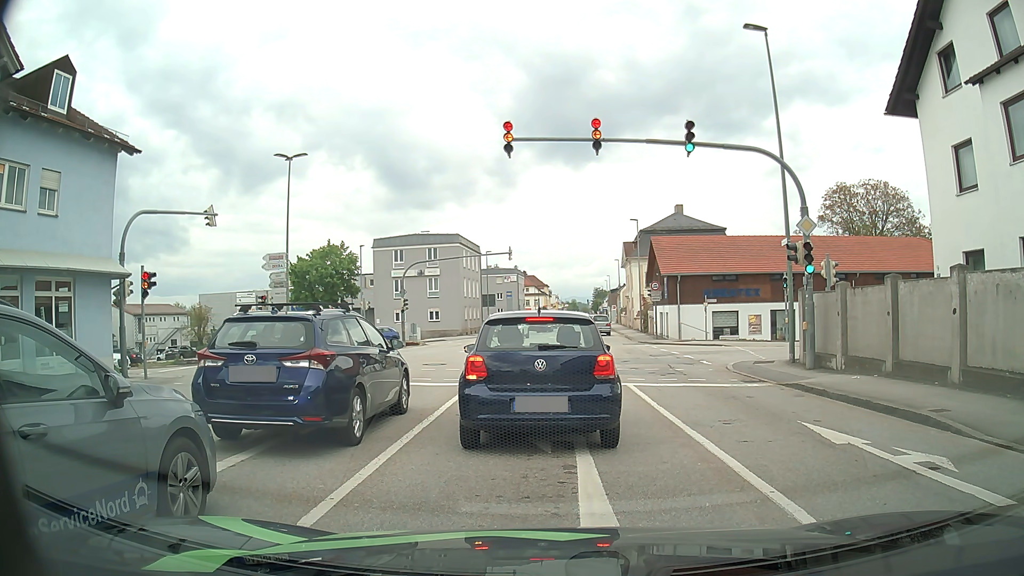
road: tertiary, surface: asphalt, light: Day
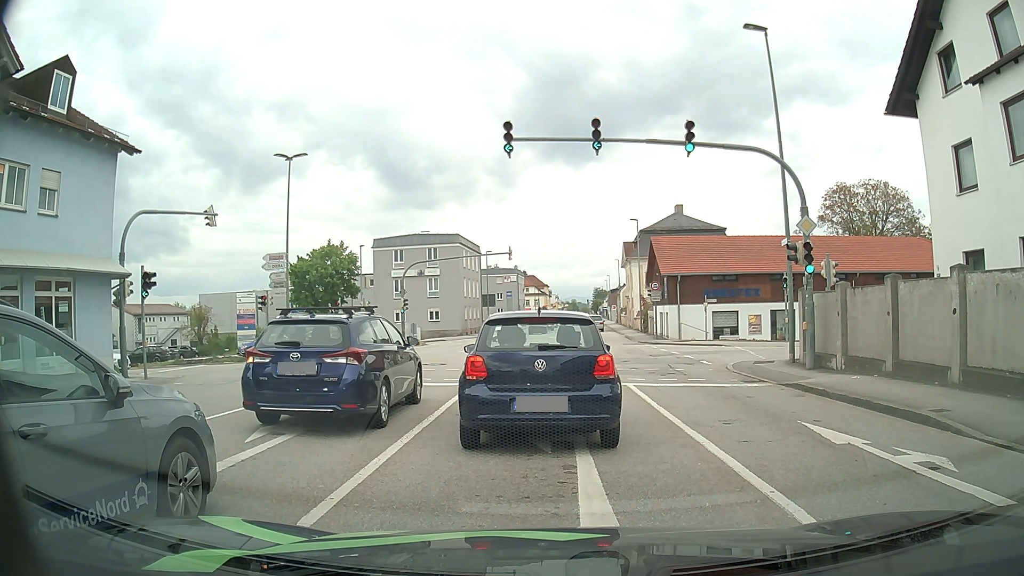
(0.0, 0.0) m; 0°
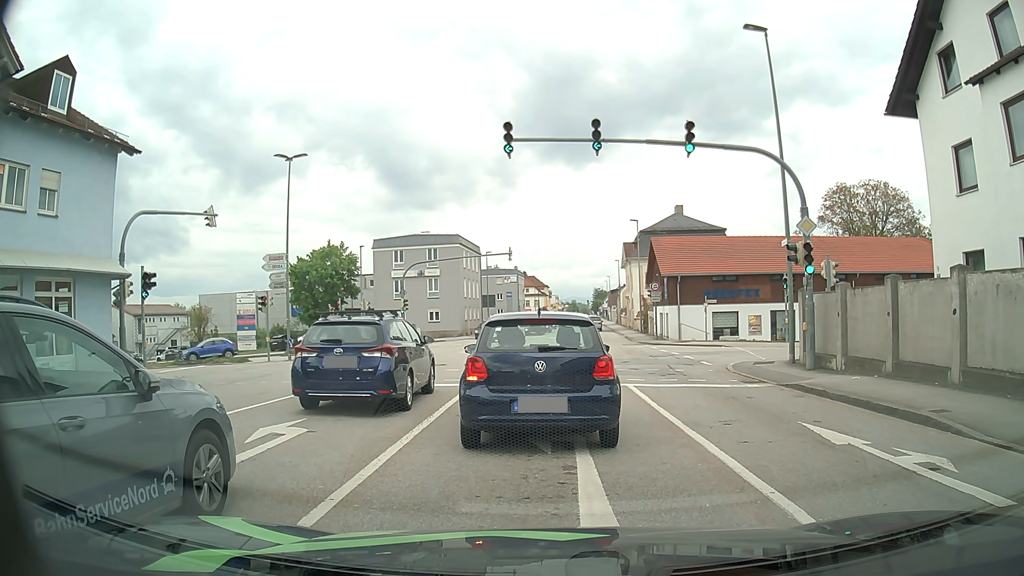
(0.0, 0.0) m; 0°
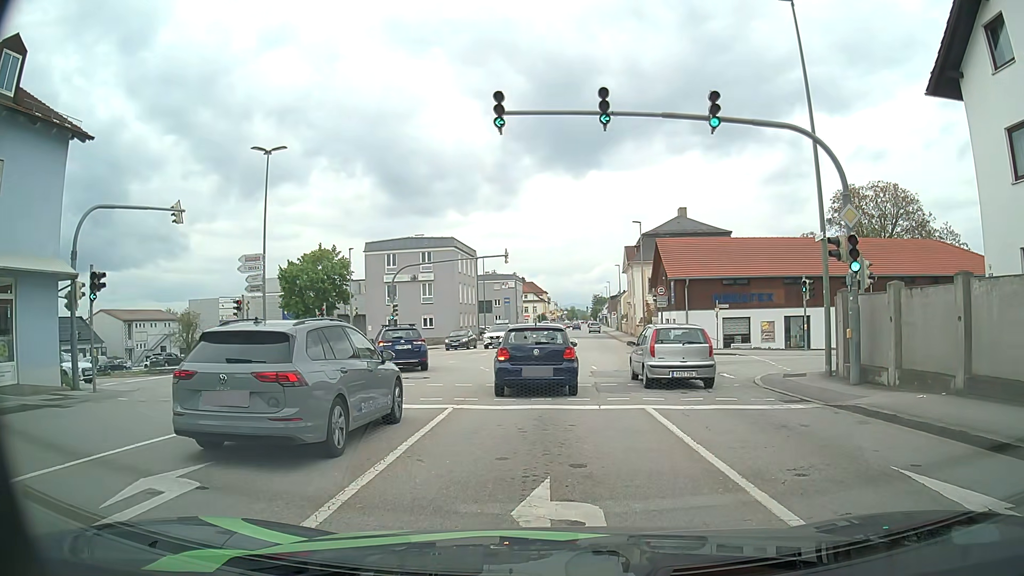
(0.0, +3.0) m; +2°
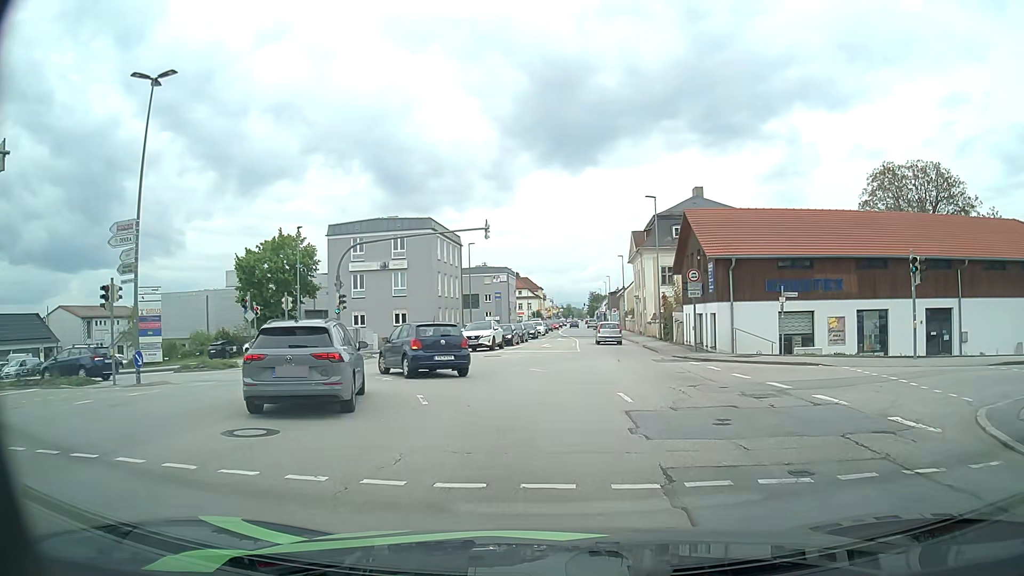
(-0.2, +10.8) m; -1°
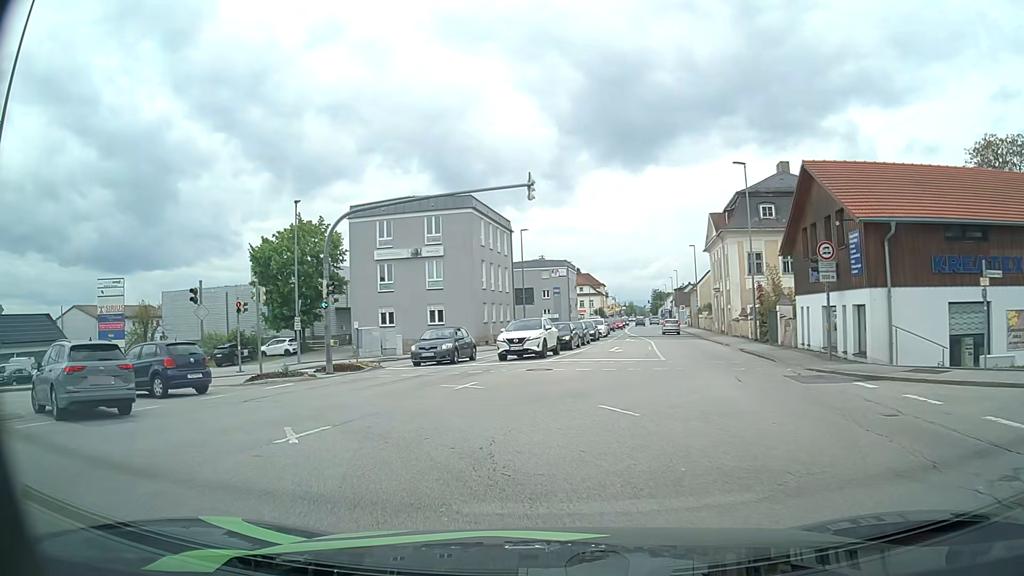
(-0.1, +9.6) m; -5°
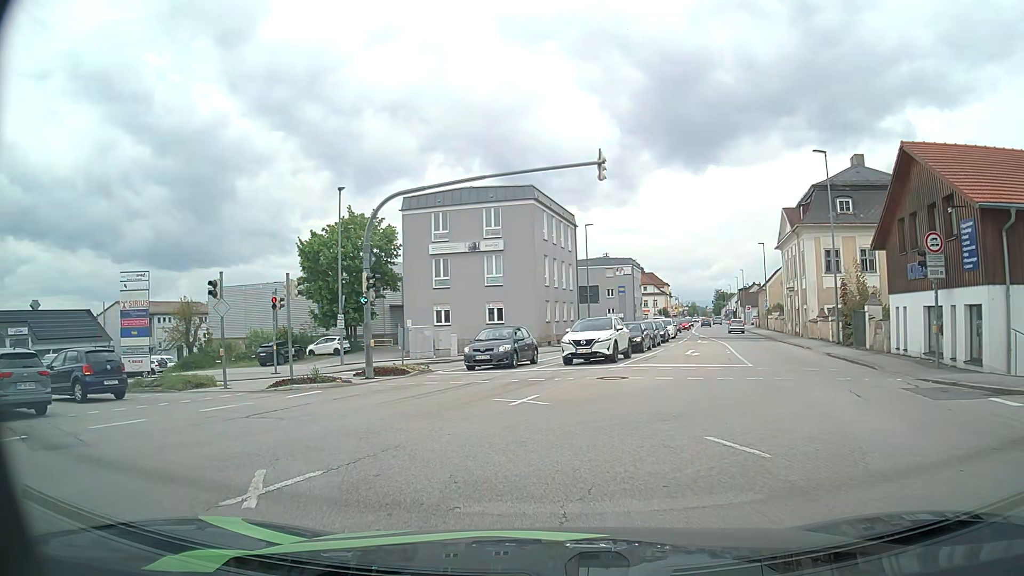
(-0.2, +3.0) m; -5°
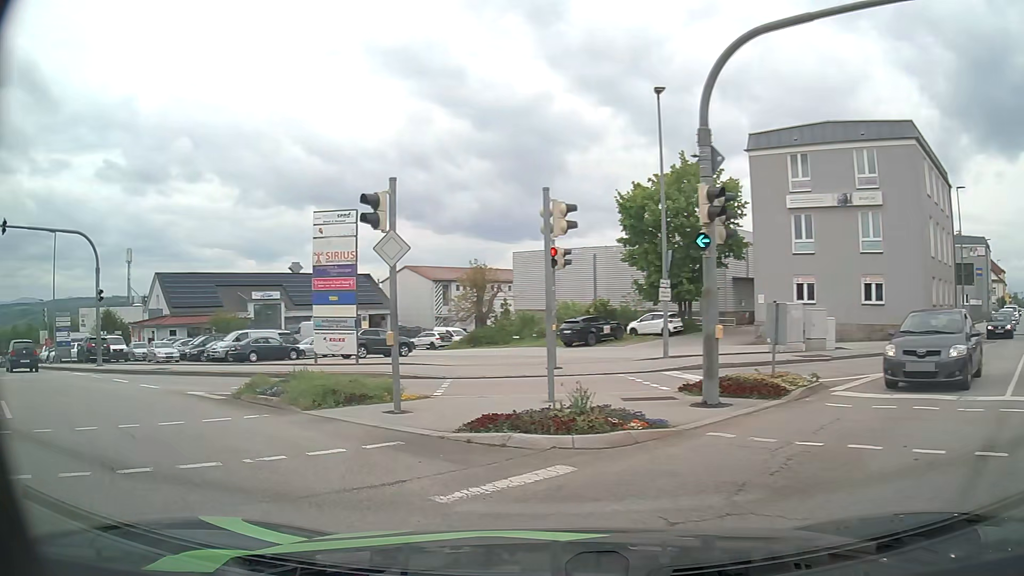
(-2.2, +10.8) m; -29°
(-4, +9) (-12, +15) (-20, +21) (-28, +26) (-36, +32) (-44, +39) (-52, +45) (-59, +52) (-65, +60) (-71, +68) m
